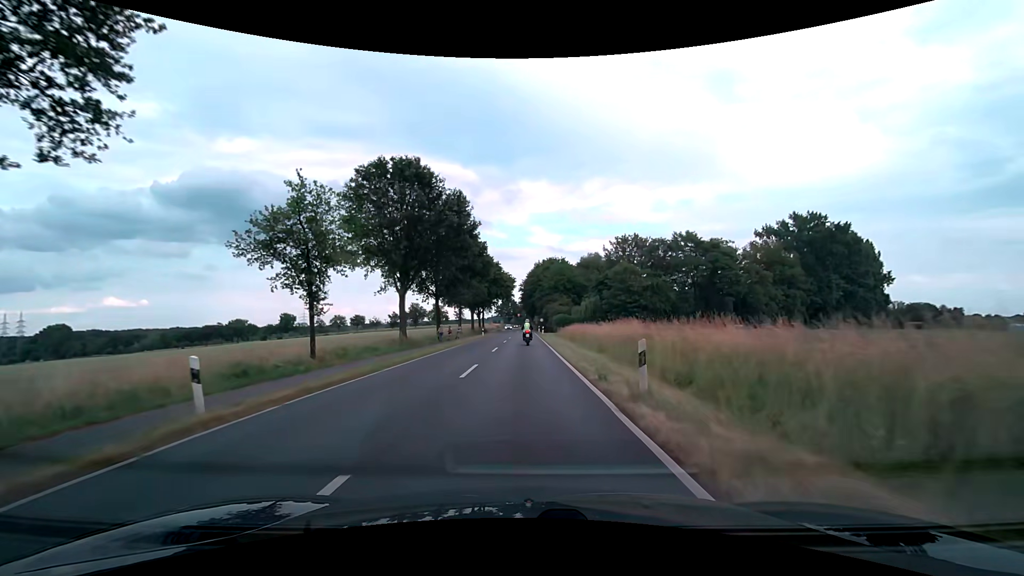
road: secondary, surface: asphalt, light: Day
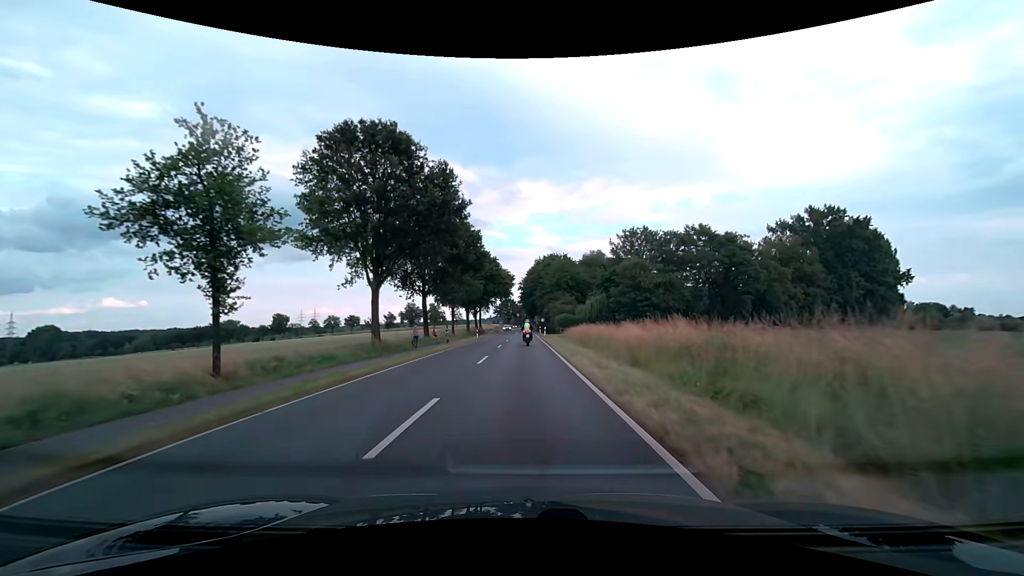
(0.0, +7.6) m; 0°
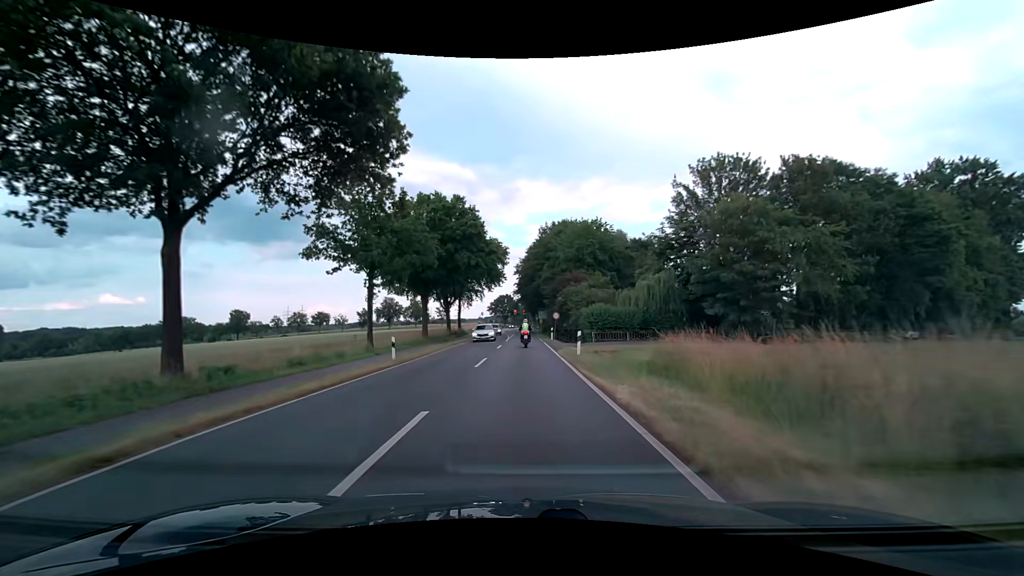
(+0.2, +37.9) m; 0°
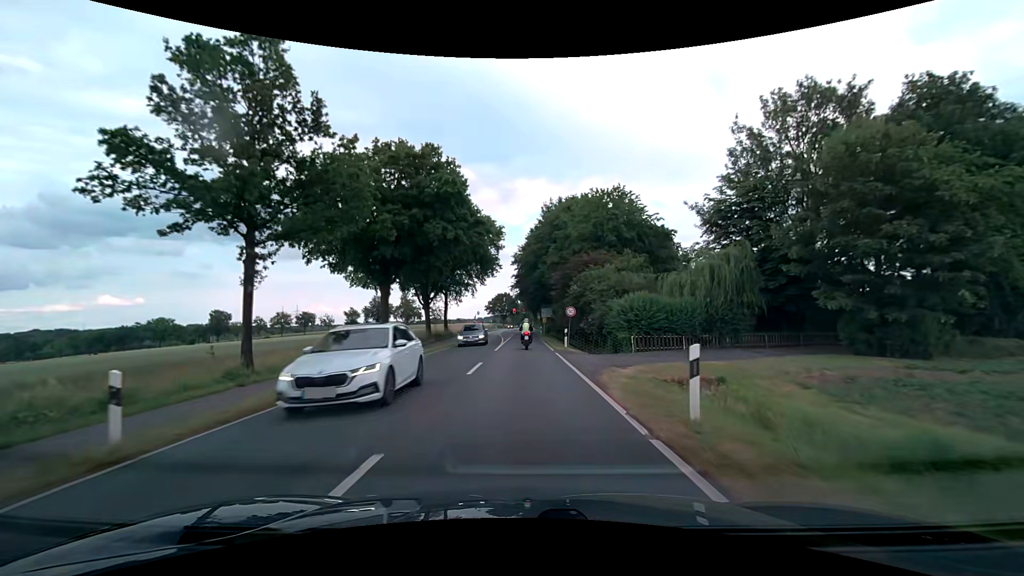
(0.0, +14.7) m; 0°
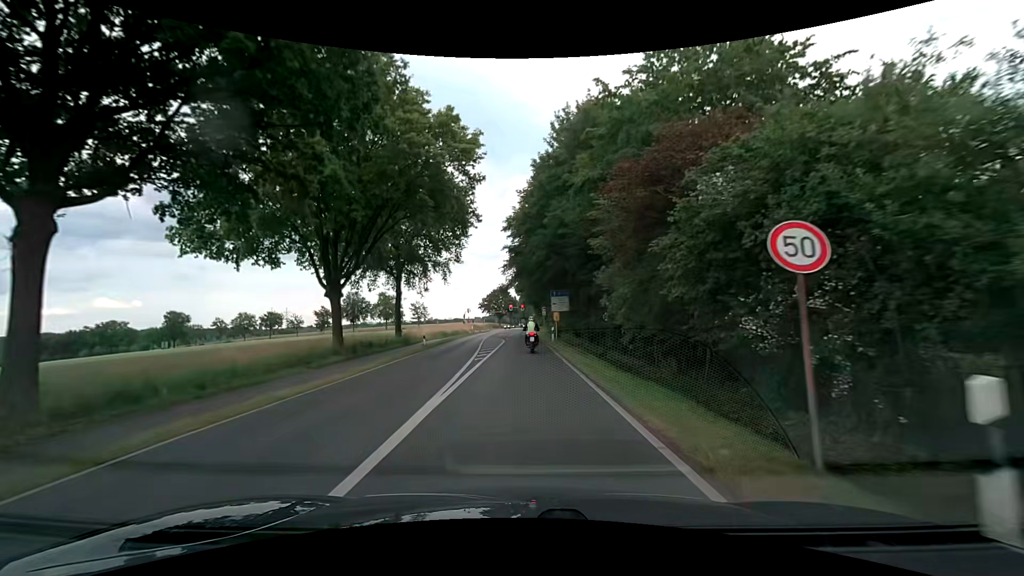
(+0.1, +26.3) m; 0°
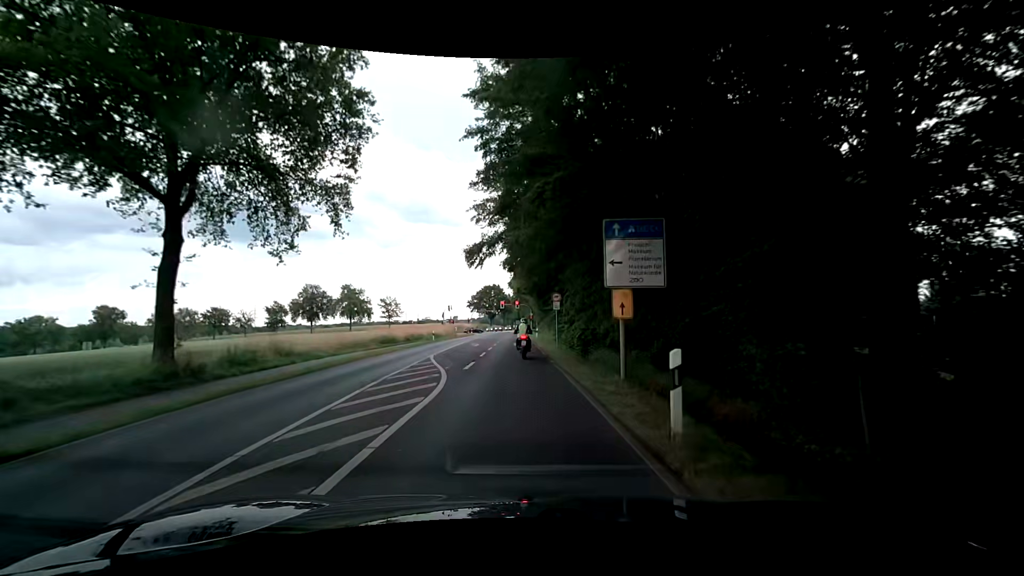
(+0.1, +28.6) m; +1°
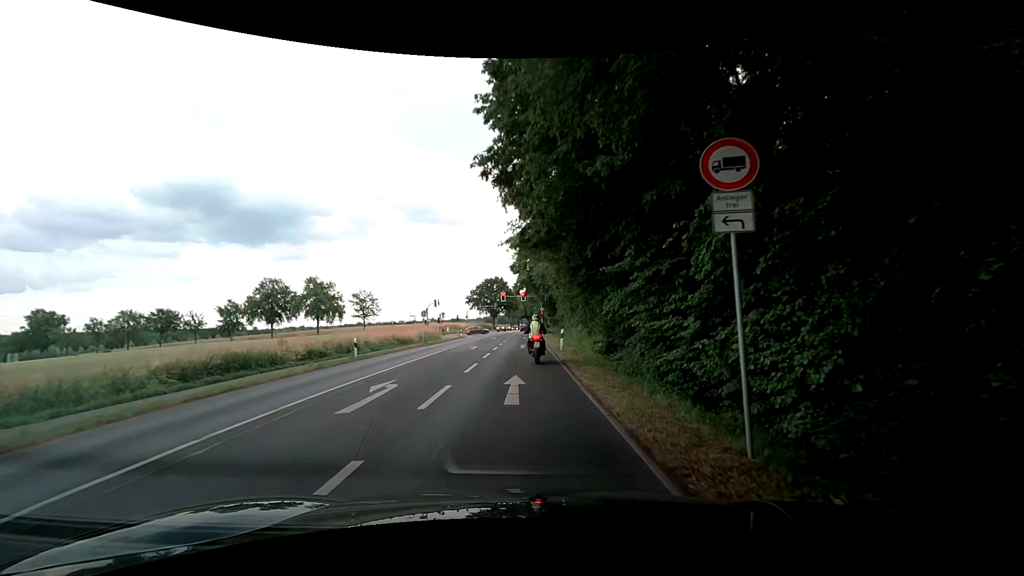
(-0.1, +25.1) m; 0°
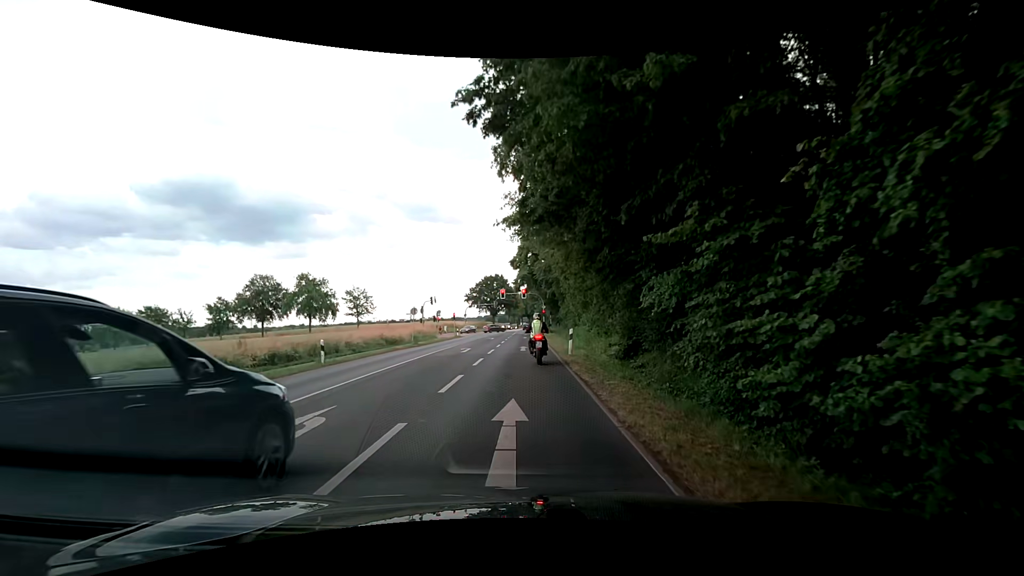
(-0.1, +4.2) m; -1°
